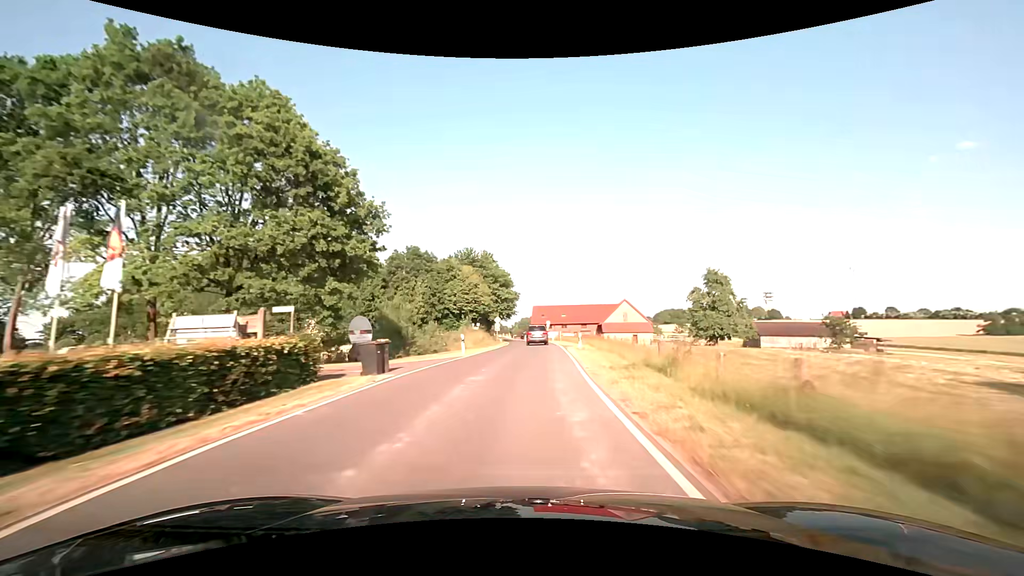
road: tertiary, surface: asphalt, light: Day
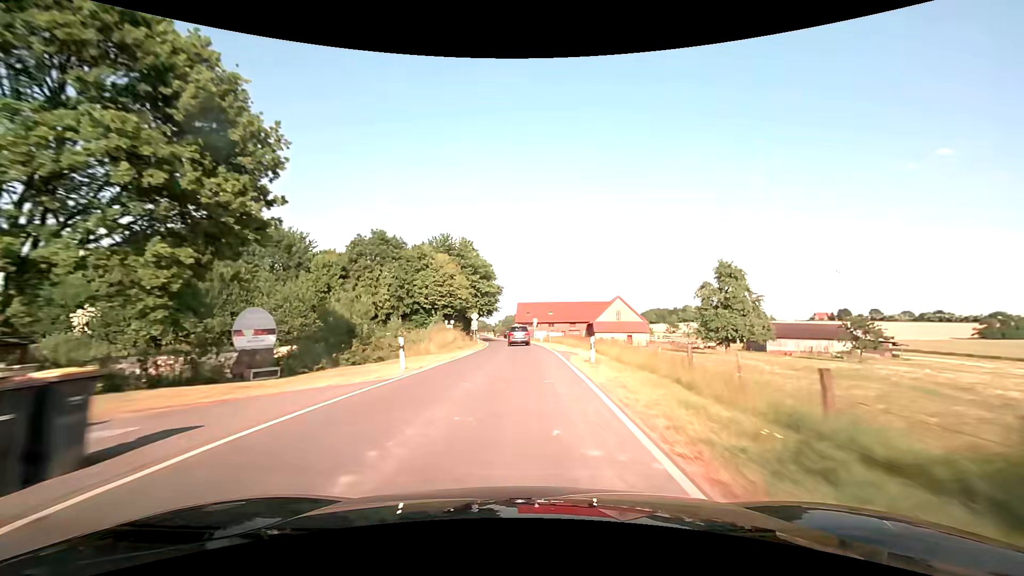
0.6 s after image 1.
(+0.2, +11.0) m; +2°
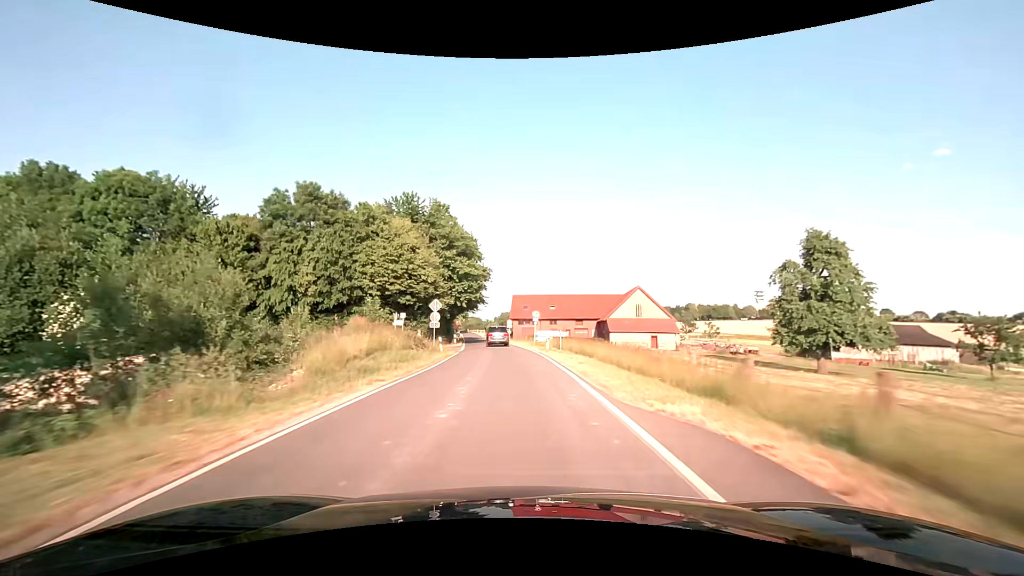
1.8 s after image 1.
(+0.3, +21.8) m; +1°
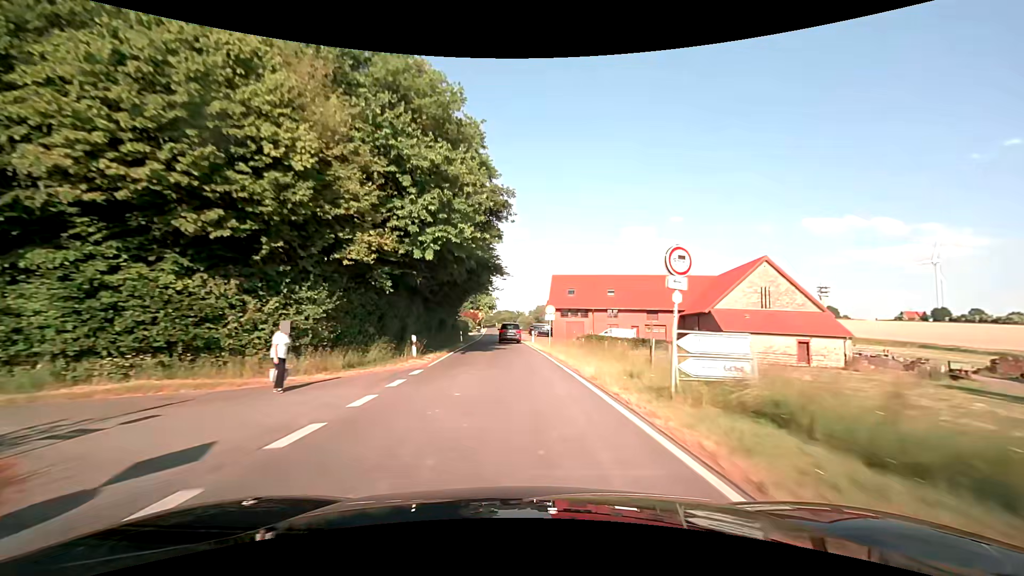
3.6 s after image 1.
(-1.1, +32.4) m; -4°
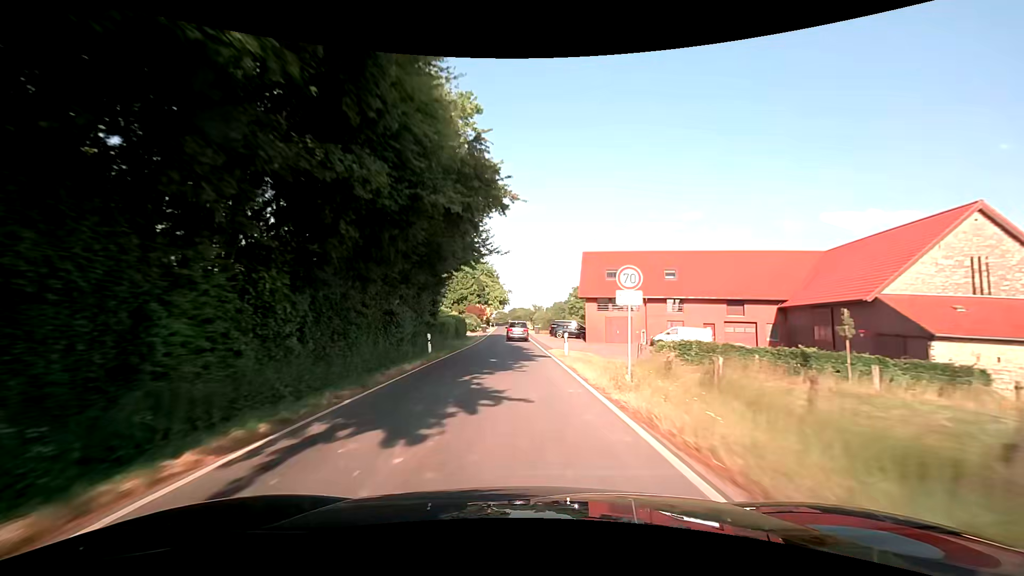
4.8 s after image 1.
(-0.4, +21.5) m; -2°
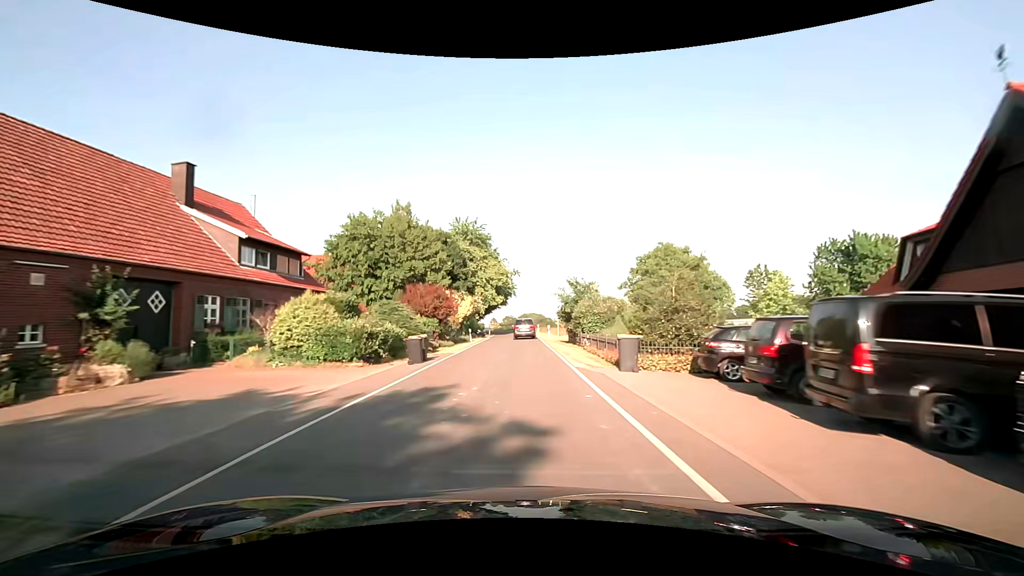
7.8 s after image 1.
(-1.0, +53.2) m; -1°
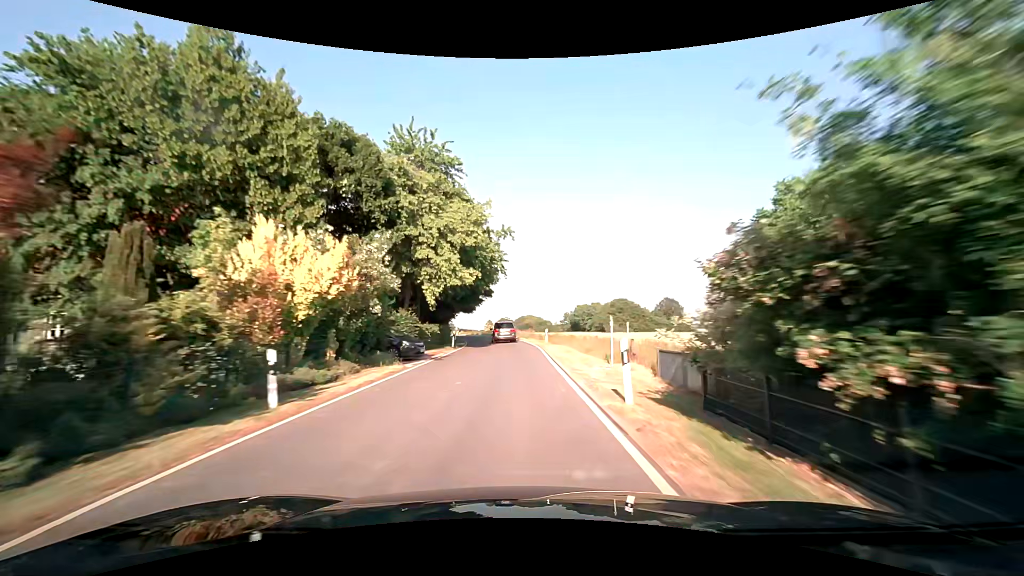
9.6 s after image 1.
(0.0, +31.5) m; 0°
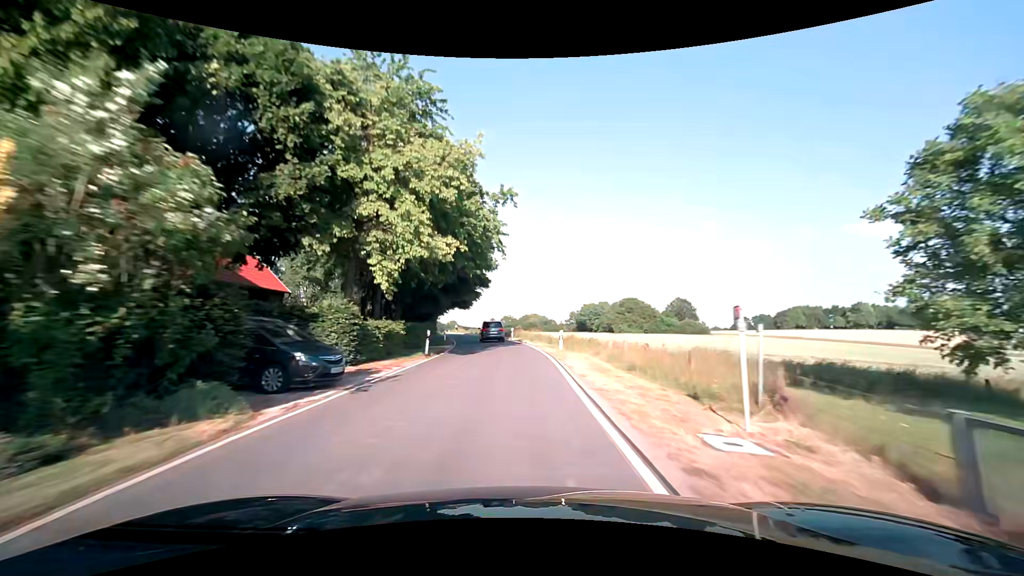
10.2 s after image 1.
(0.0, +10.3) m; 0°
(0, +10) (0, +20) (-1, +30) (-2, +40) (-3, +50) (-5, +60) (-6, +70) (-8, +79) (-10, +89) (-12, +99) m
